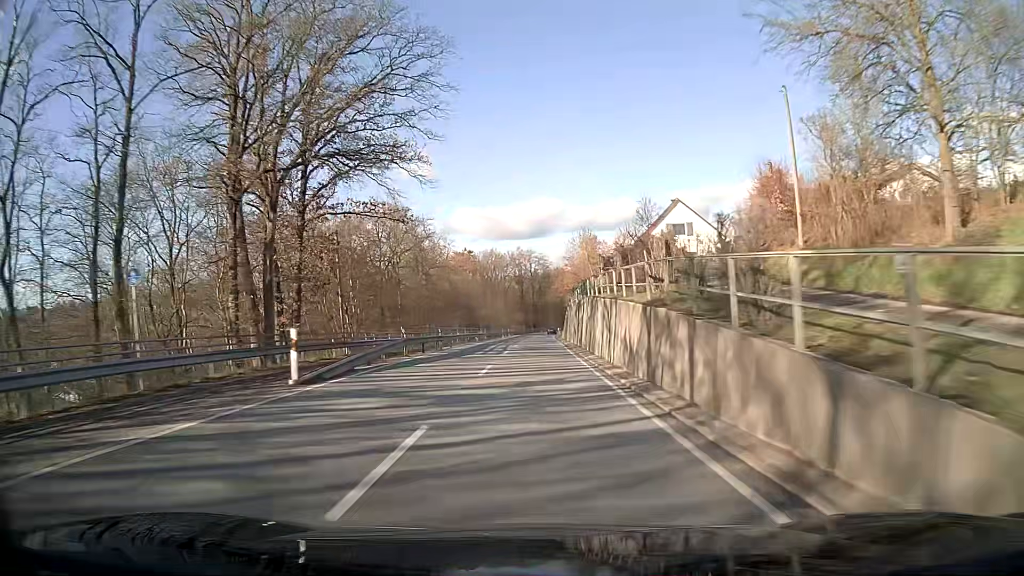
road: secondary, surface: asphalt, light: Day
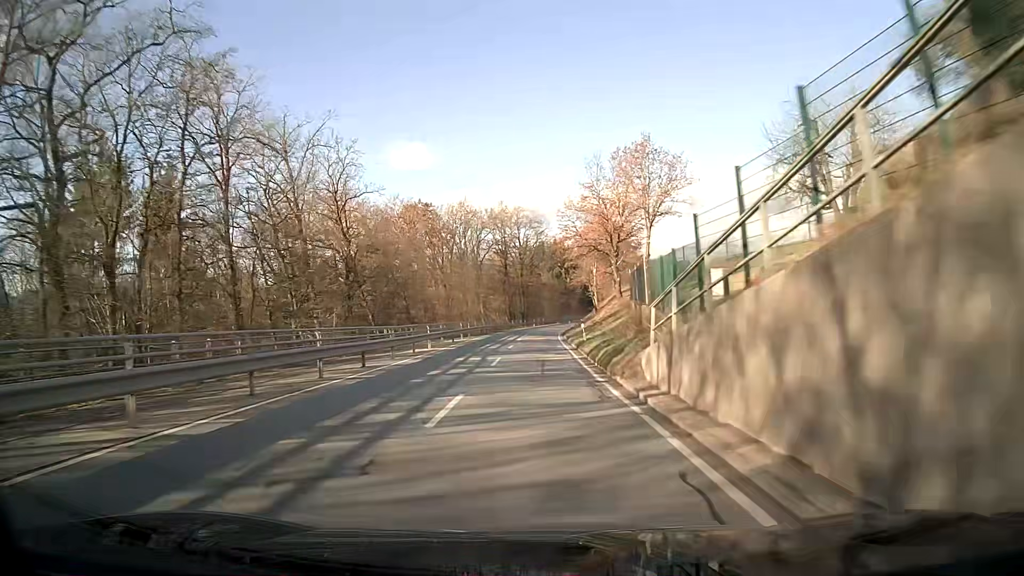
(+0.3, +56.4) m; +1°
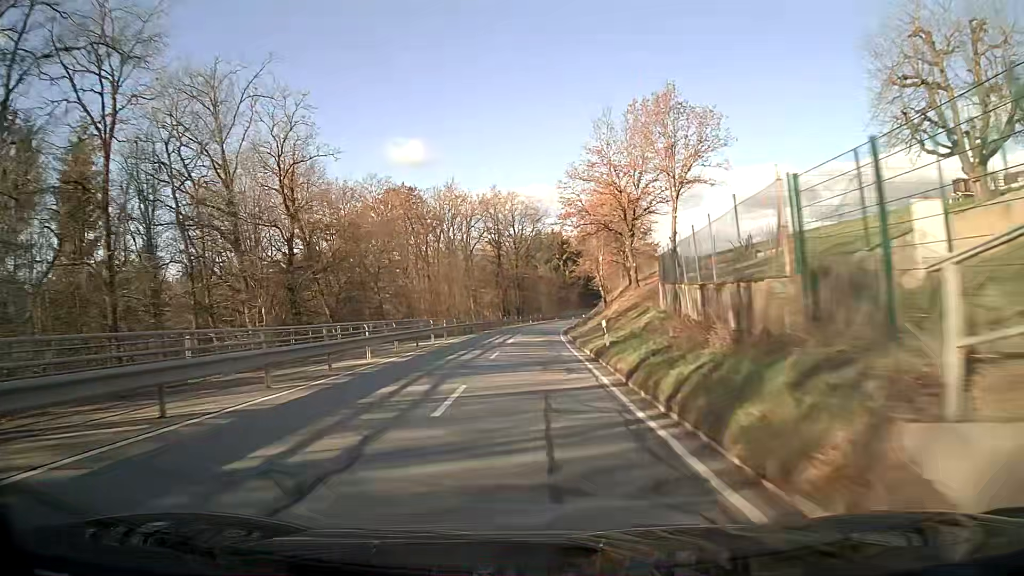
(0.0, +11.3) m; 0°
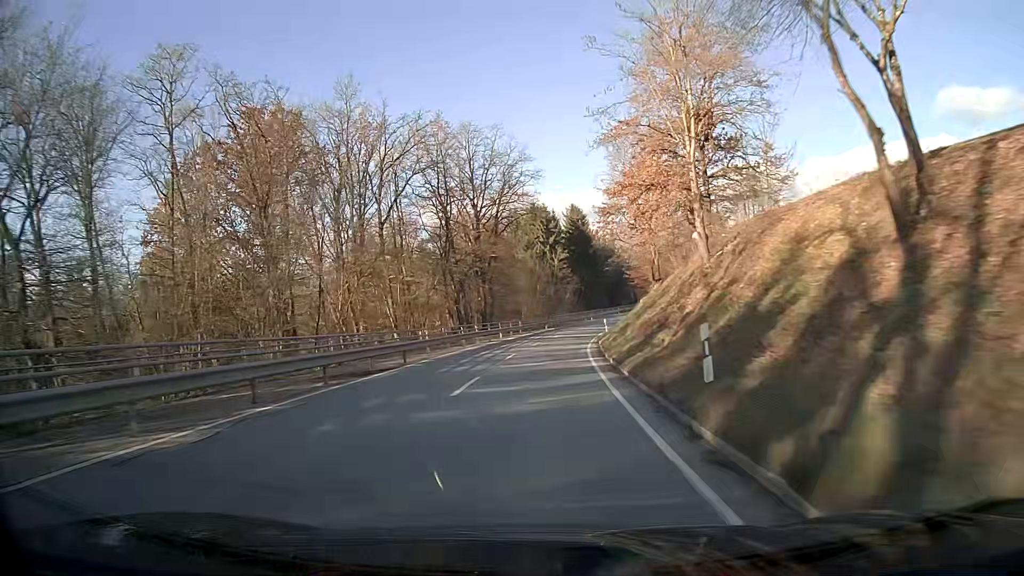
(+0.7, +44.8) m; +2°
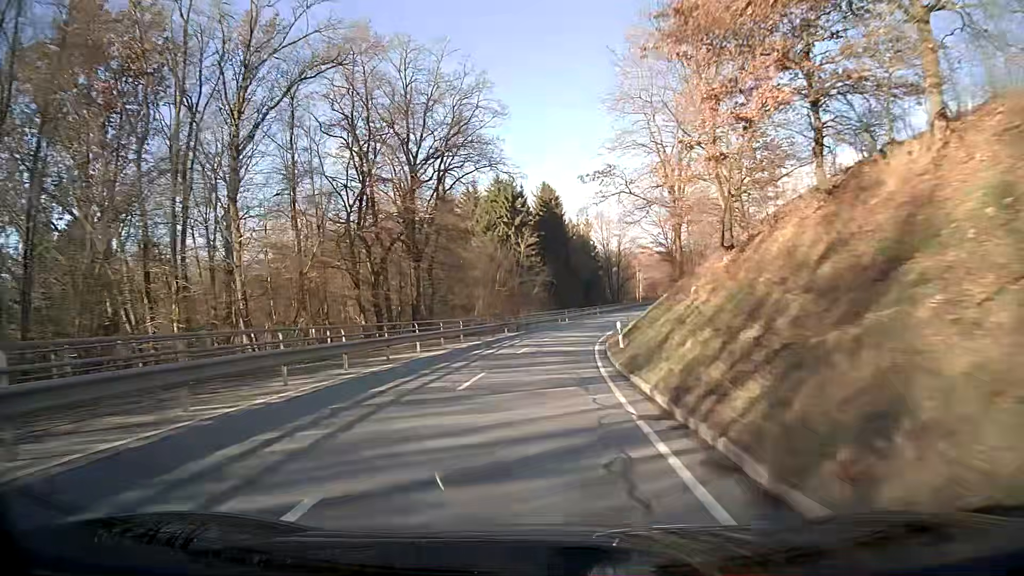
(+0.6, +22.3) m; +3°
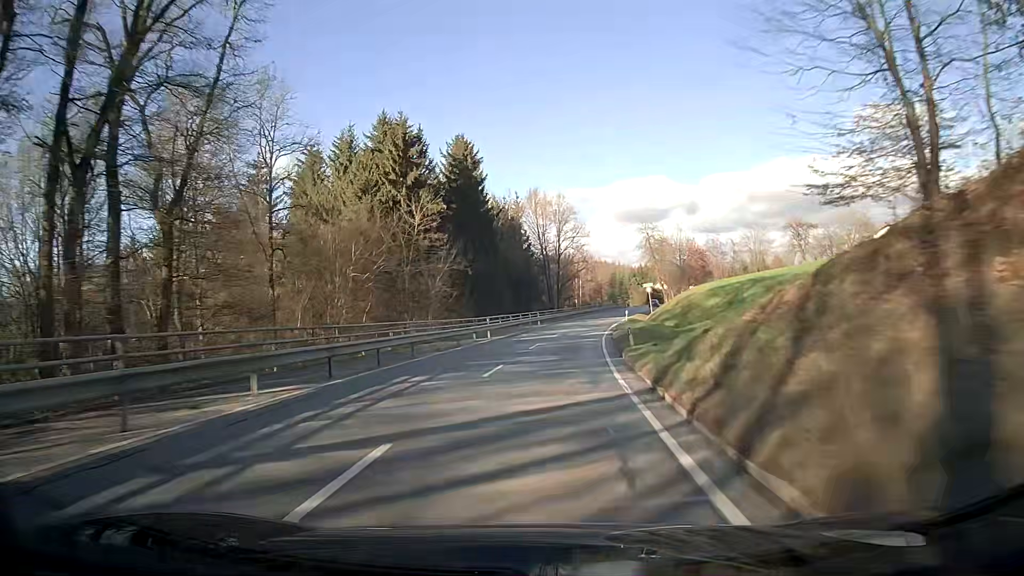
(+1.8, +33.3) m; +6°
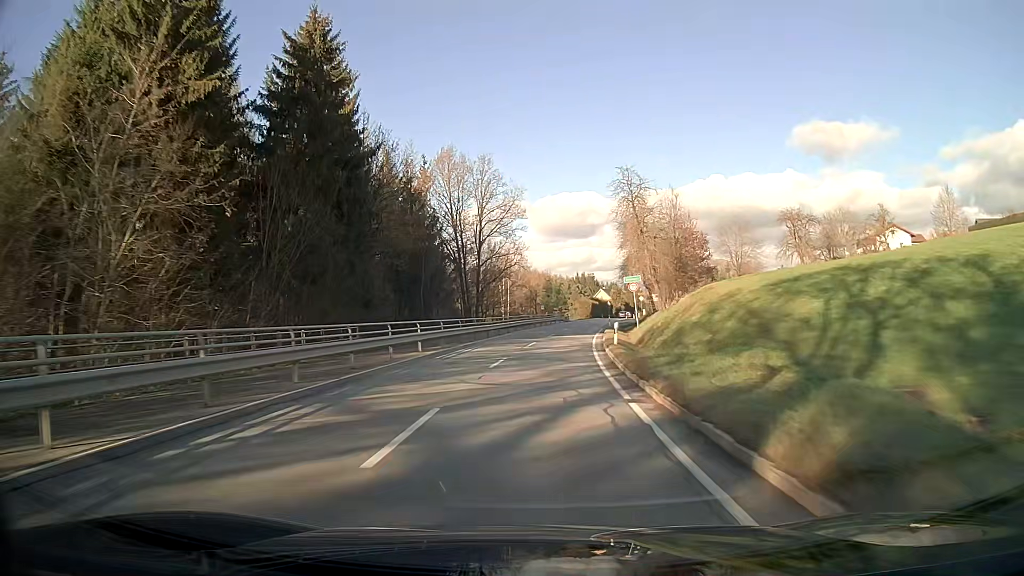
(+1.9, +33.1) m; +6°
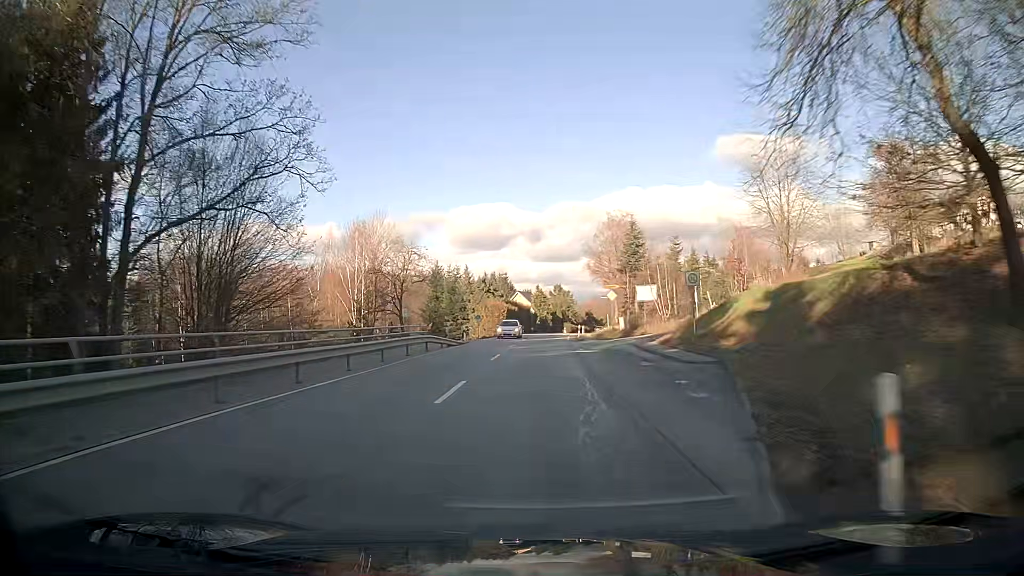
(+3.8, +54.8) m; +7°
